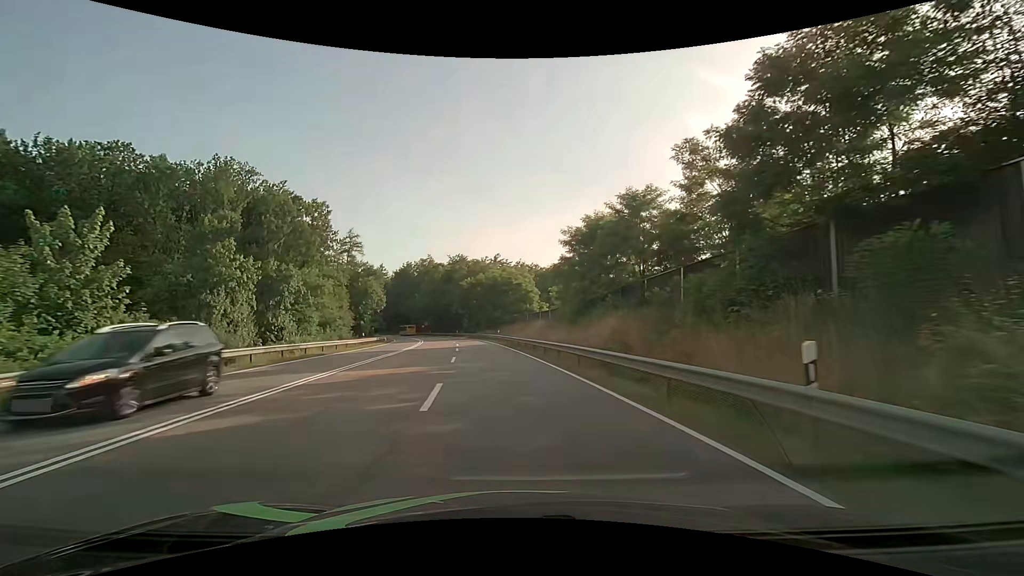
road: secondary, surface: asphalt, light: Day
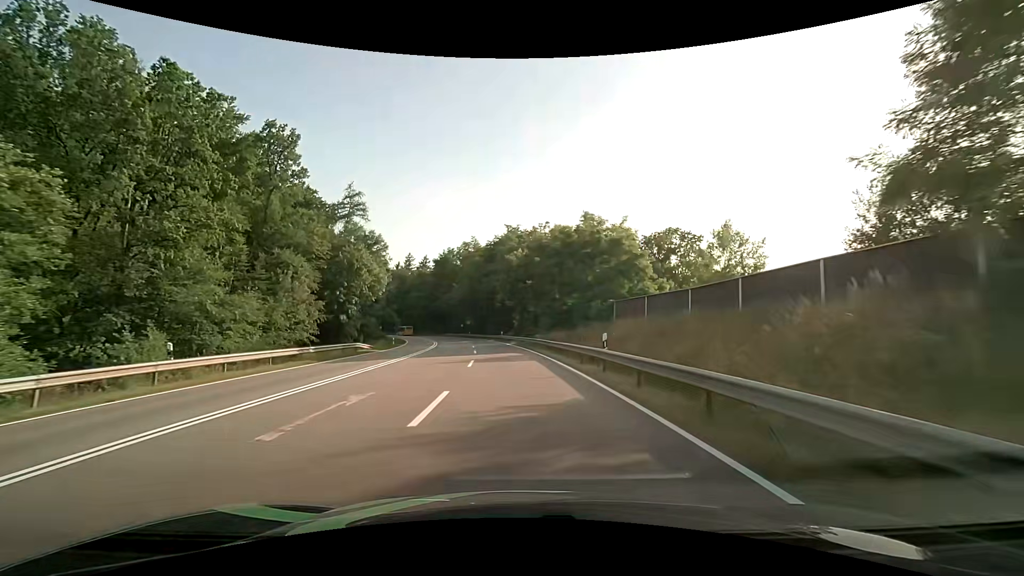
(-2.6, +37.5) m; -6°
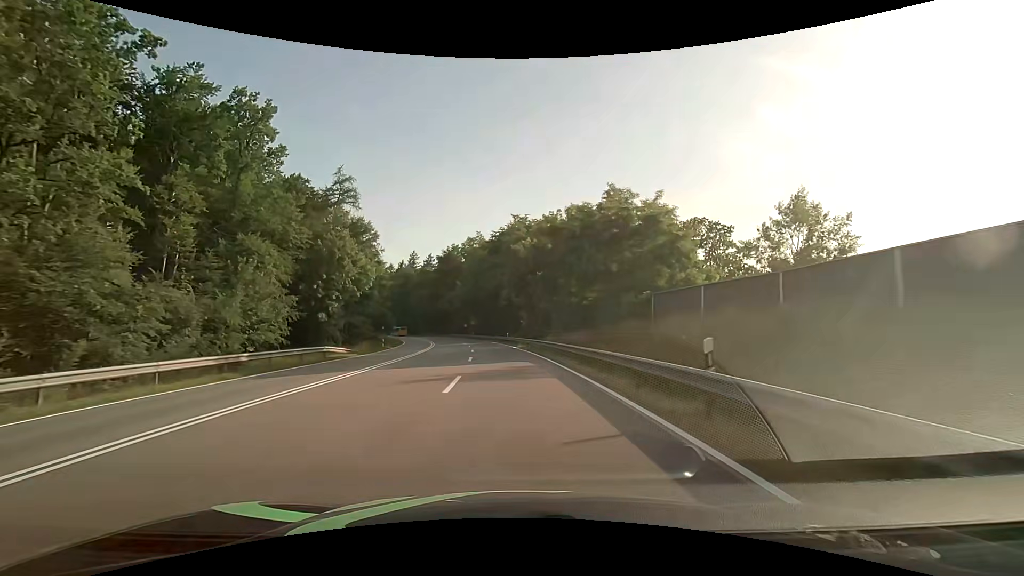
(-0.1, +8.2) m; -1°
(0, +10) (0, +20) (-1, +30) (-2, +40) (-3, +50) (-4, +60) (-6, +70) (-8, +79) (-10, +89) (-13, +99) m
